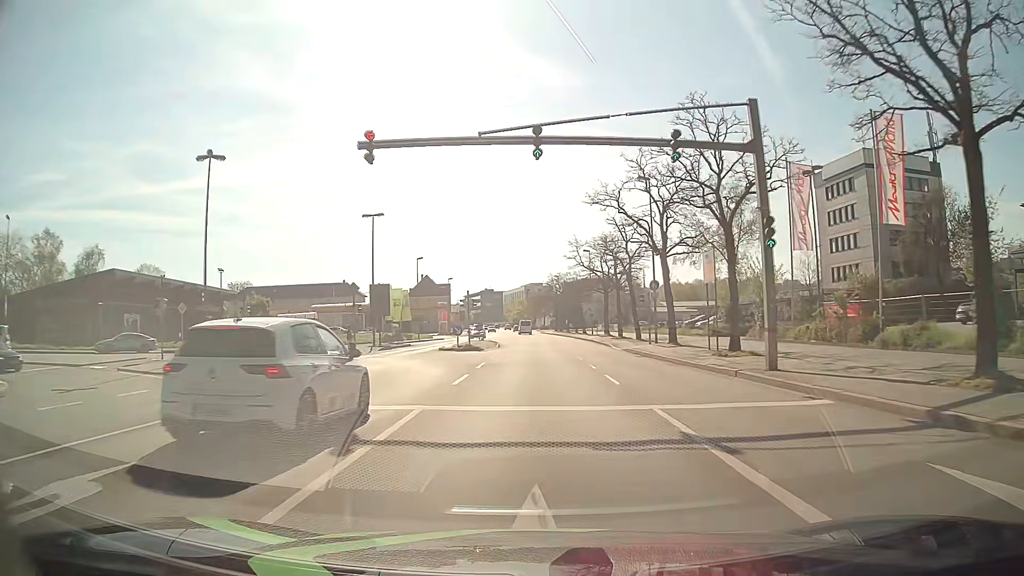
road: primary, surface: asphalt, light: Day
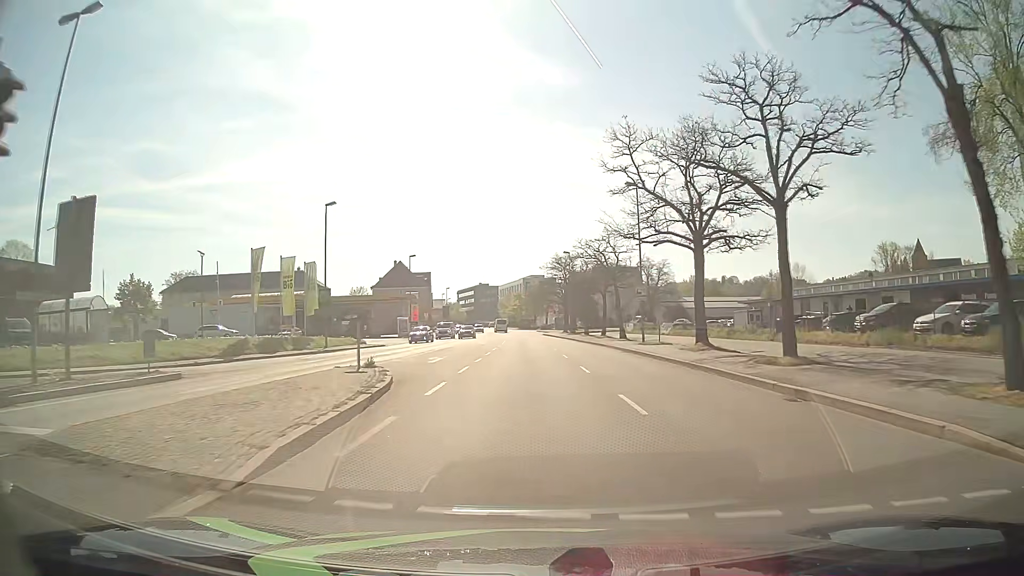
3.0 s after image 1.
(0.0, +38.2) m; 0°
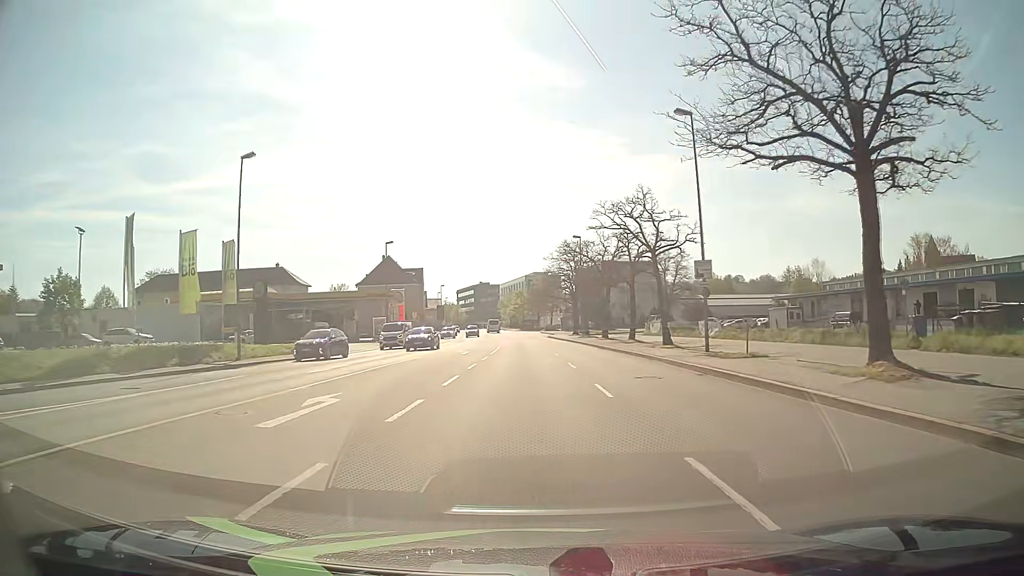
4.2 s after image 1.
(-0.1, +15.3) m; 0°
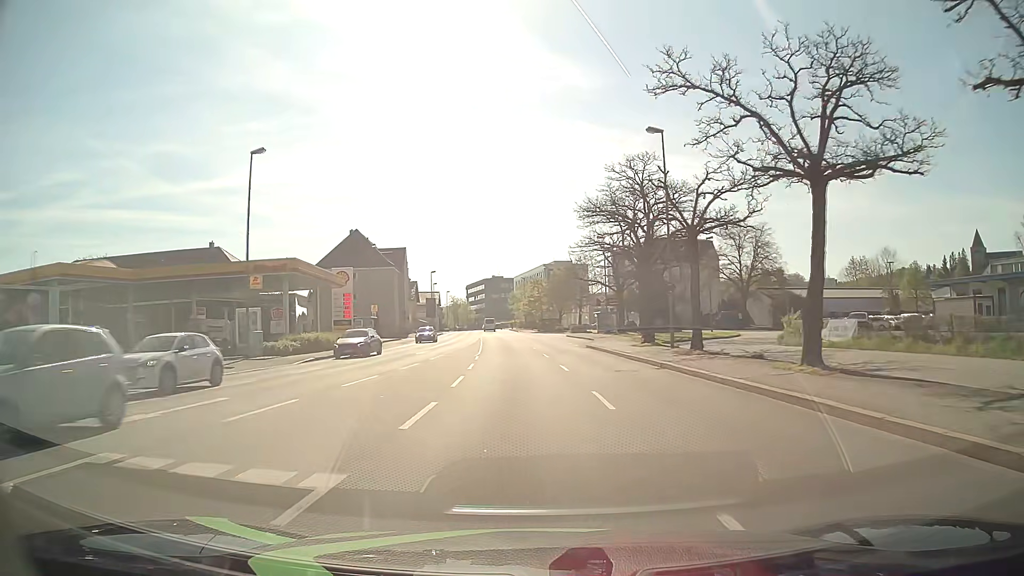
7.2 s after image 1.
(-0.5, +38.1) m; -2°
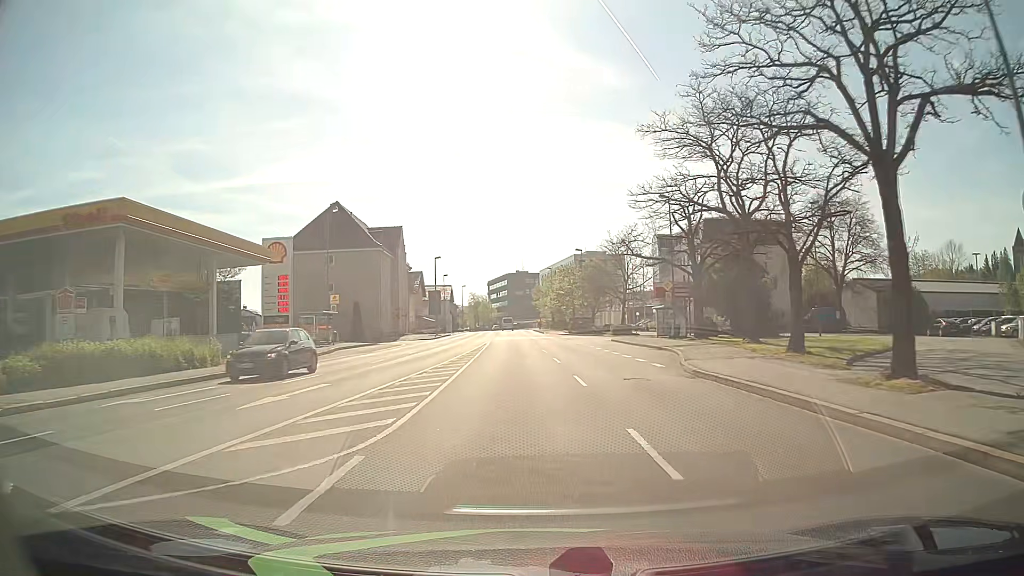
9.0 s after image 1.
(-0.3, +22.8) m; -2°
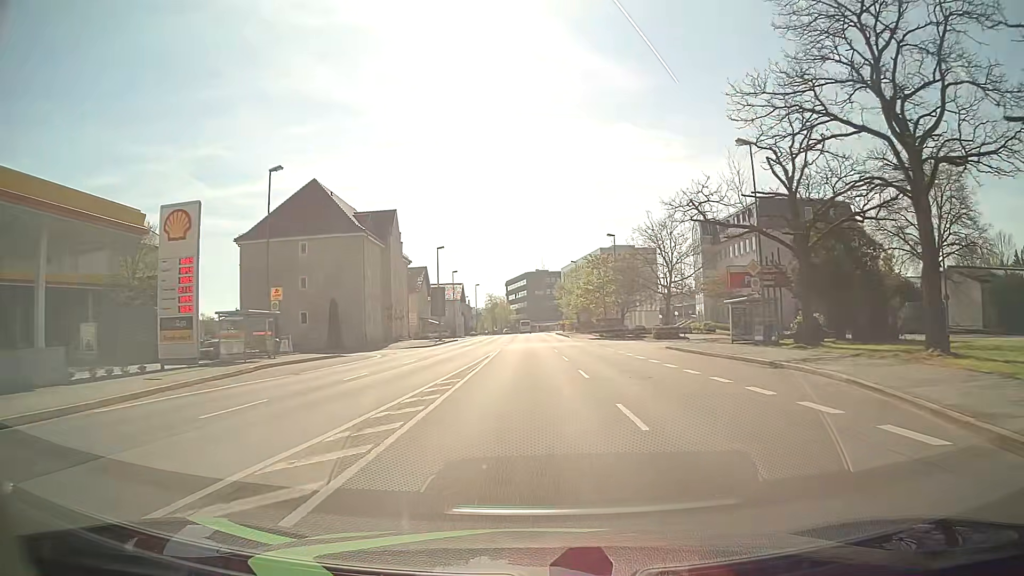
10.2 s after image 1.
(-0.3, +15.2) m; -2°
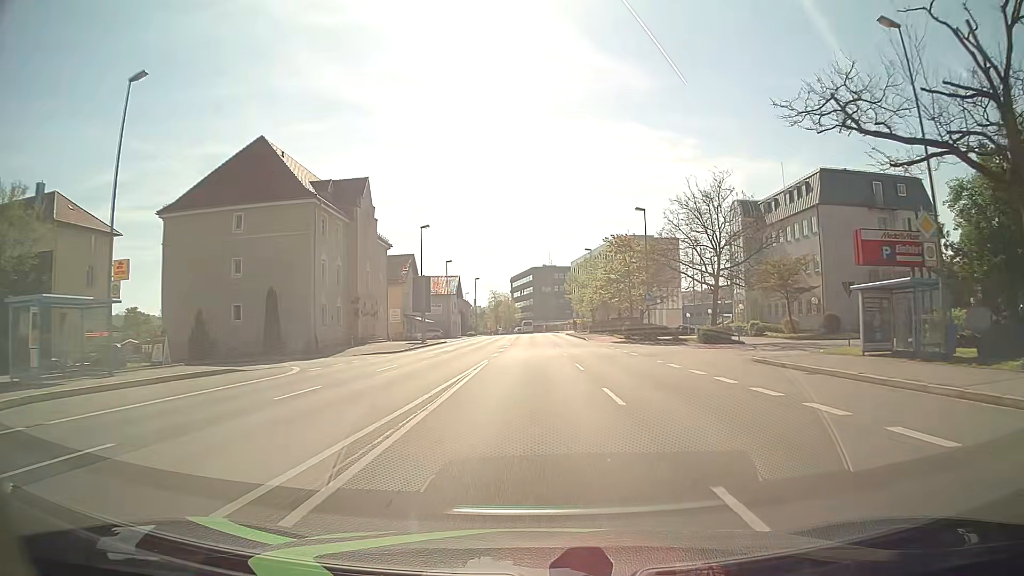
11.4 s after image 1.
(-0.1, +15.2) m; -1°
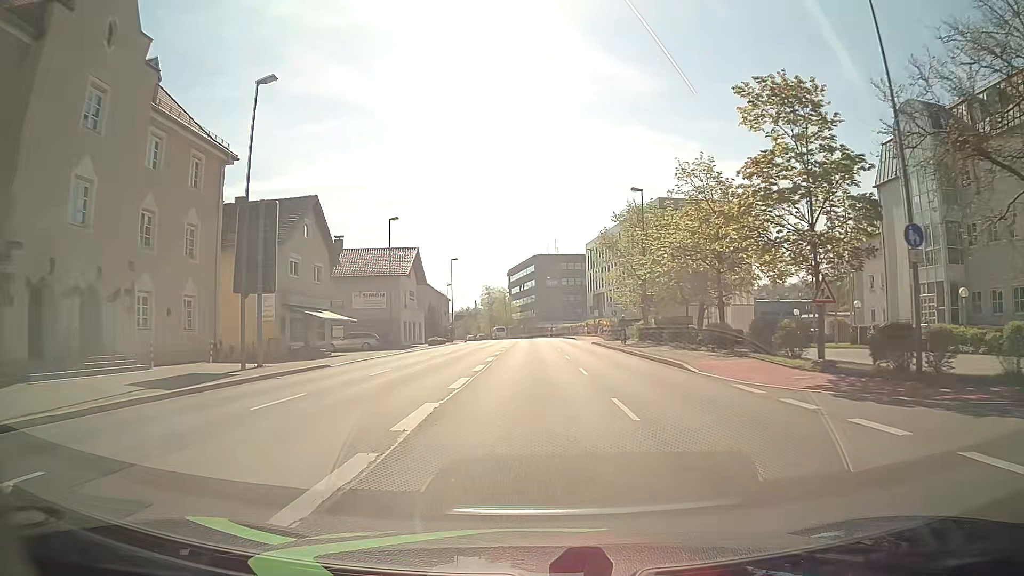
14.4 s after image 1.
(0.0, +38.0) m; 0°
(0, +10) (0, +20) (0, +30) (0, +40) (0, +50) (0, +60) (-1, +70) (-1, +80) (-2, +90) (-3, +100) m
